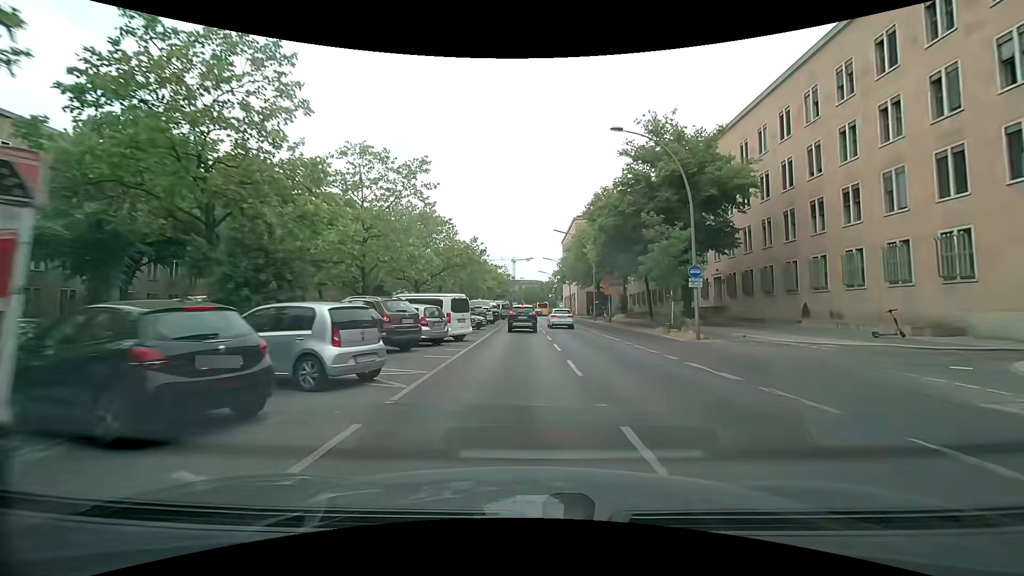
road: secondary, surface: asphalt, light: Day
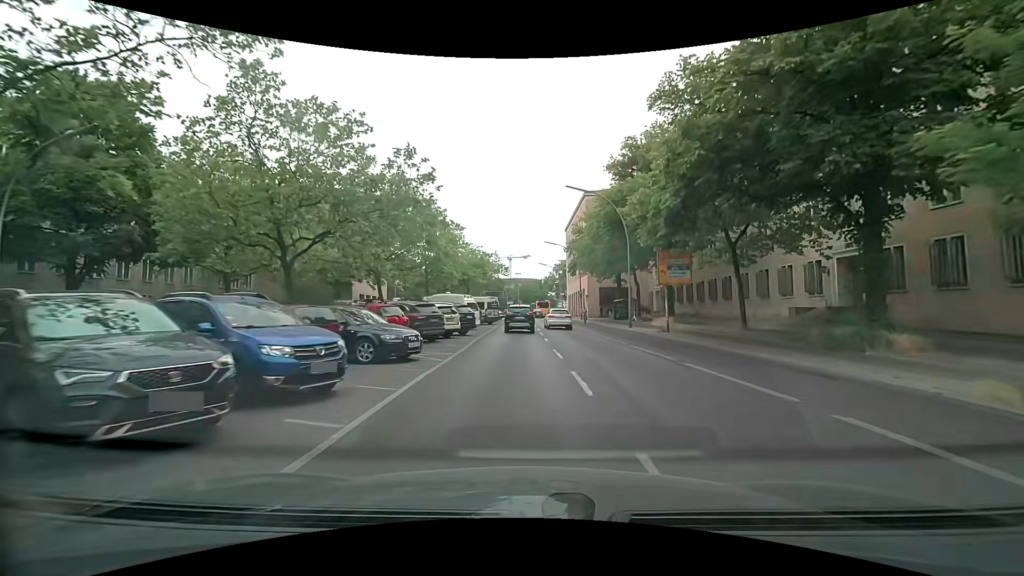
(0.0, +20.3) m; +1°
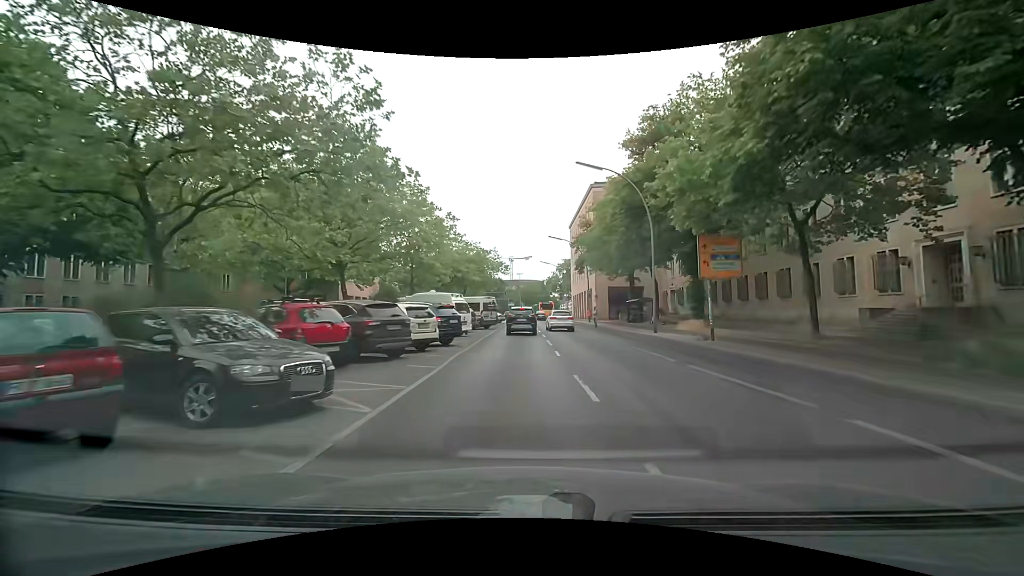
(-0.1, +6.3) m; -1°
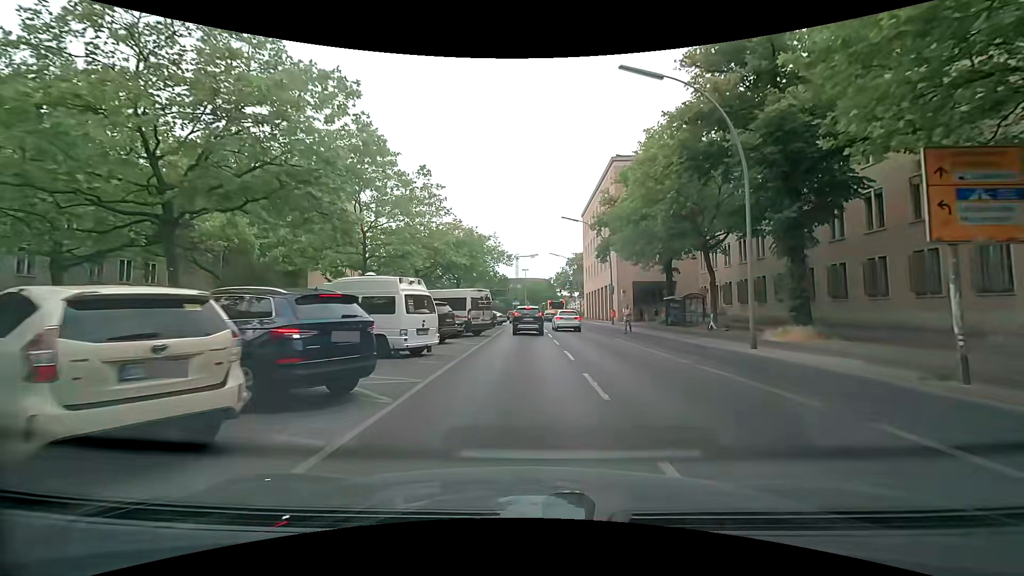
(0.0, +12.0) m; 0°
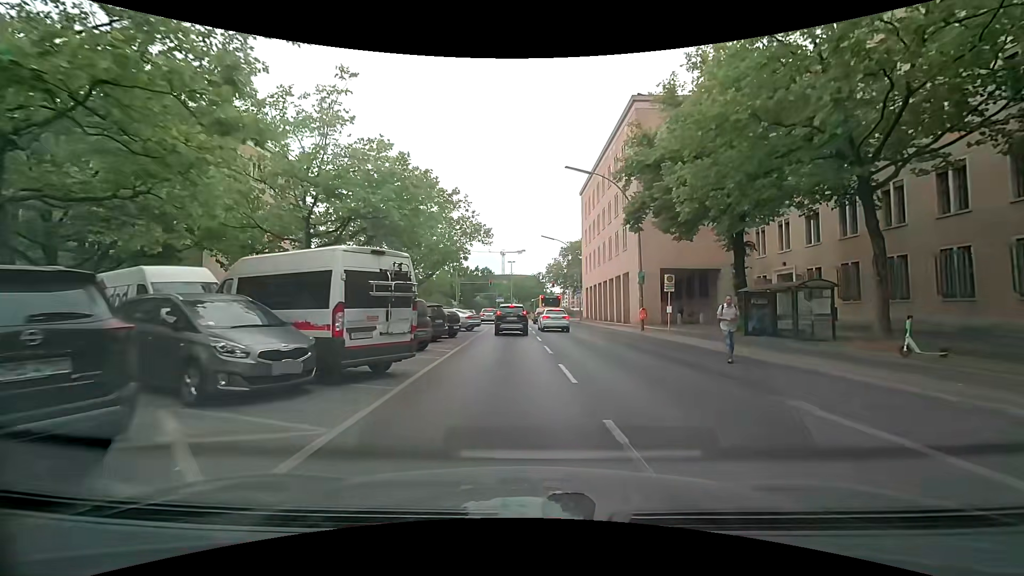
(0.0, +16.4) m; +1°
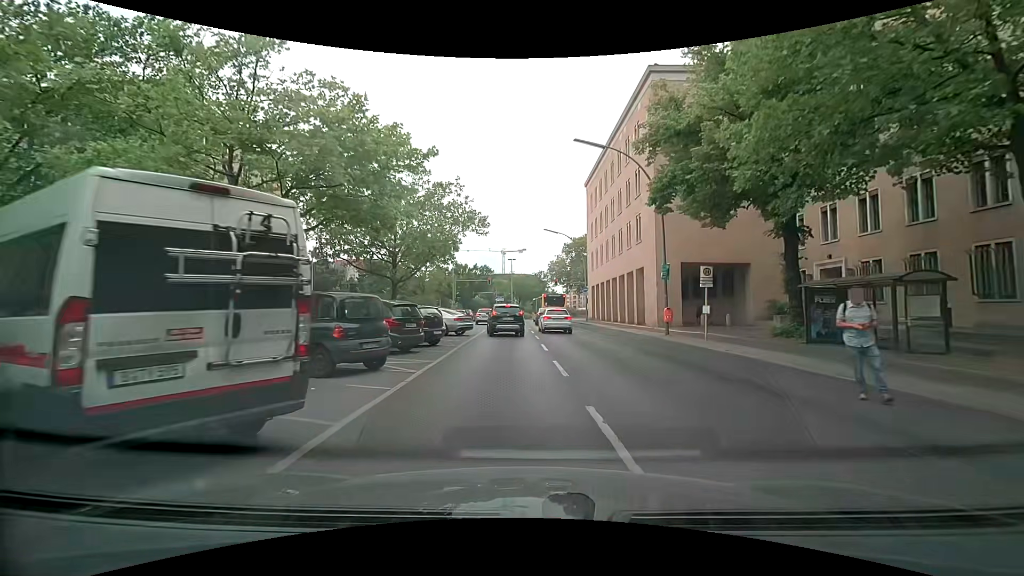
(0.0, +5.1) m; 0°
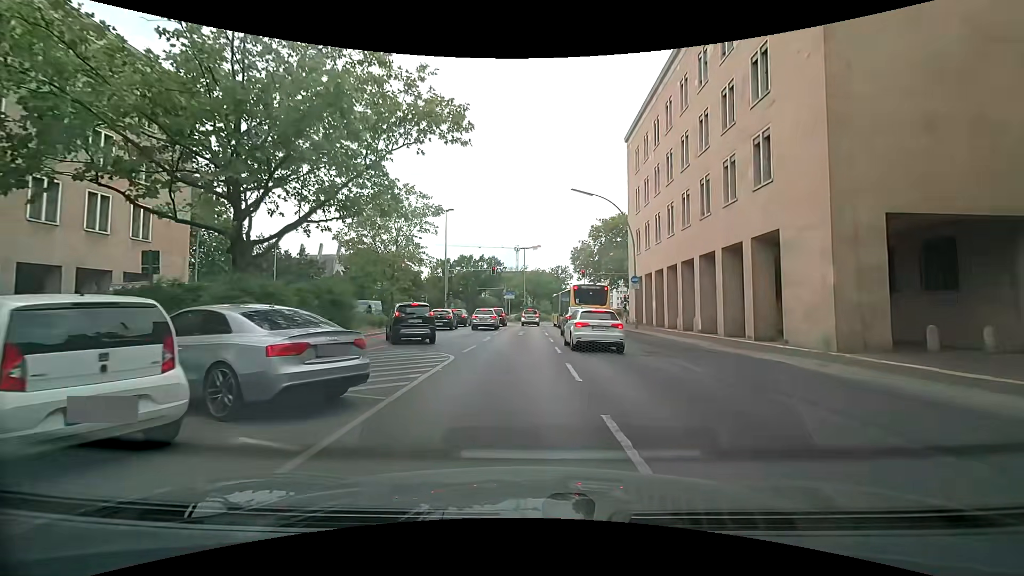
(-0.1, +18.5) m; -1°
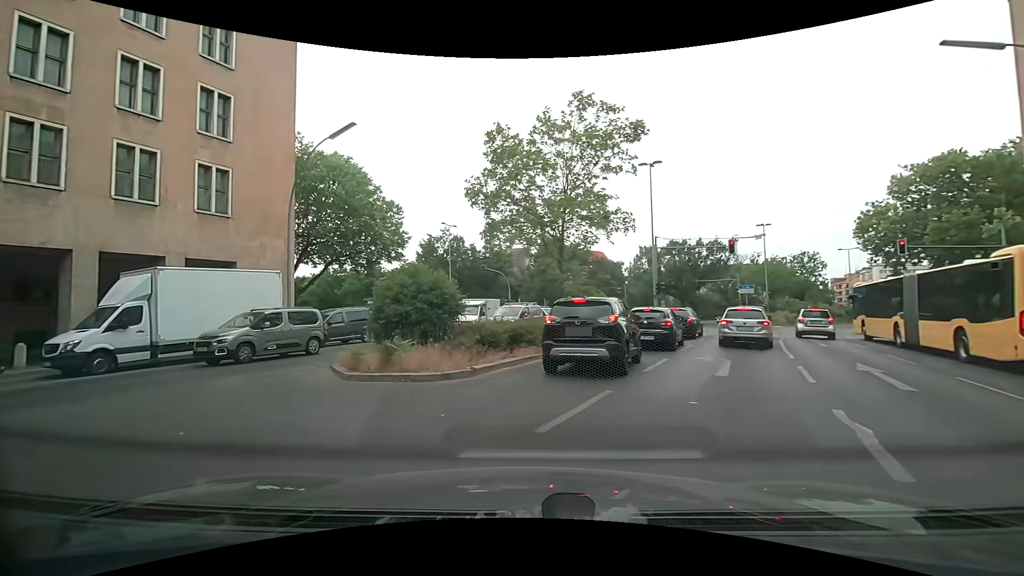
(-1.9, +16.3) m; -21°
